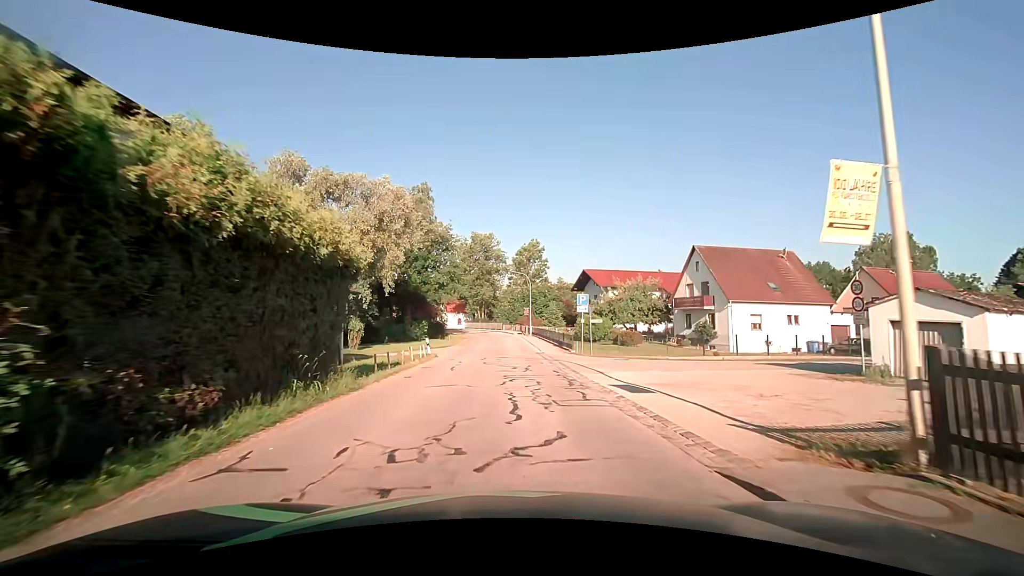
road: tertiary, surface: asphalt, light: Day
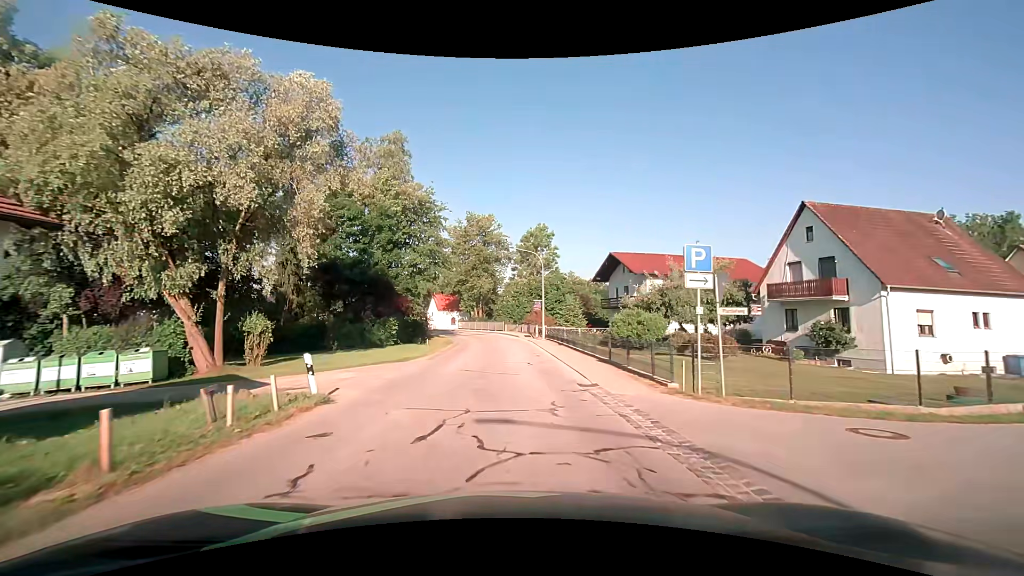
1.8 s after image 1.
(+0.1, +16.5) m; 0°
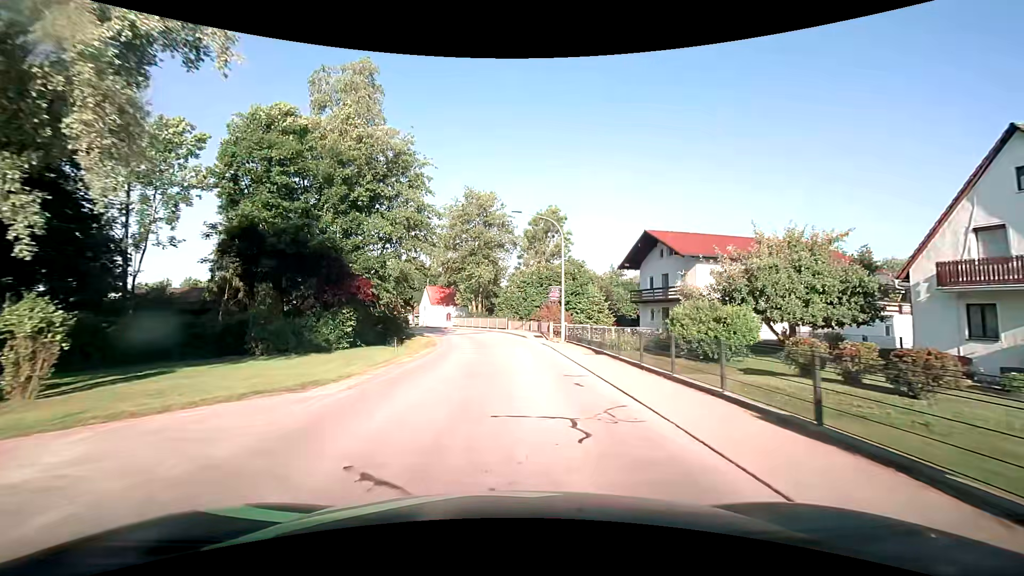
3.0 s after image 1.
(0.0, +11.8) m; 0°
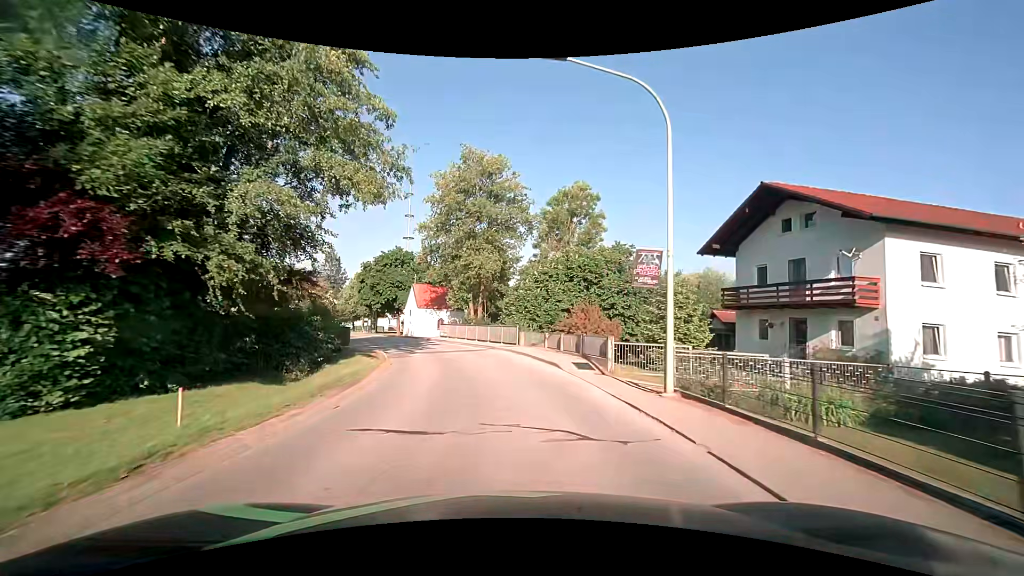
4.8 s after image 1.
(-0.2, +17.4) m; -1°
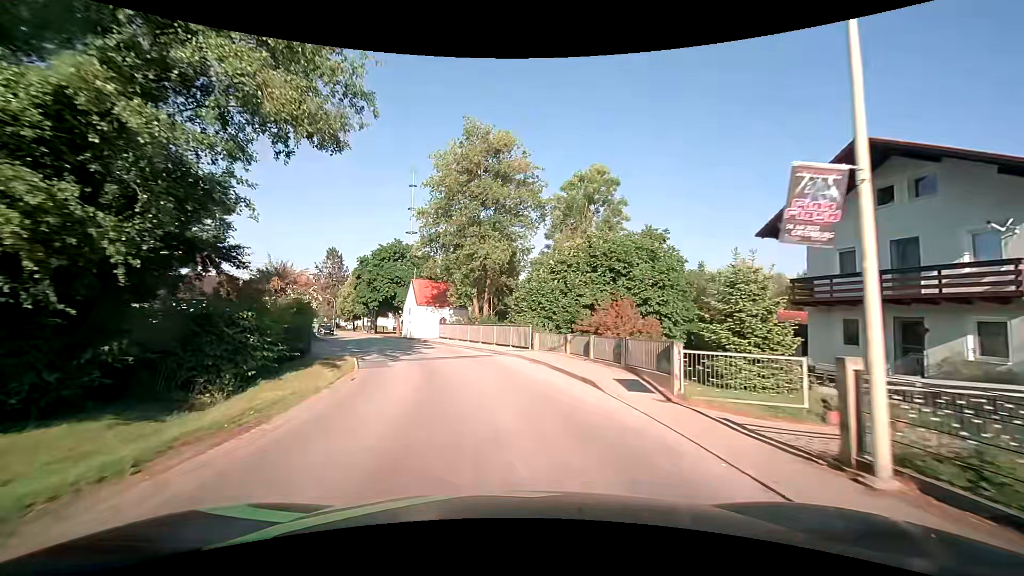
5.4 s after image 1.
(0.0, +5.8) m; 0°
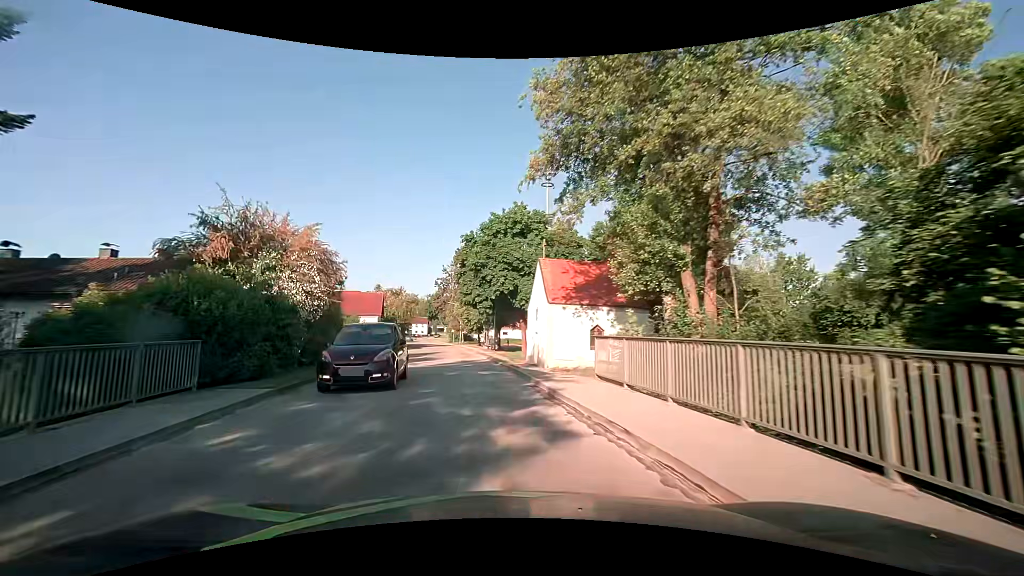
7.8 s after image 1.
(-2.9, +23.8) m; -16°
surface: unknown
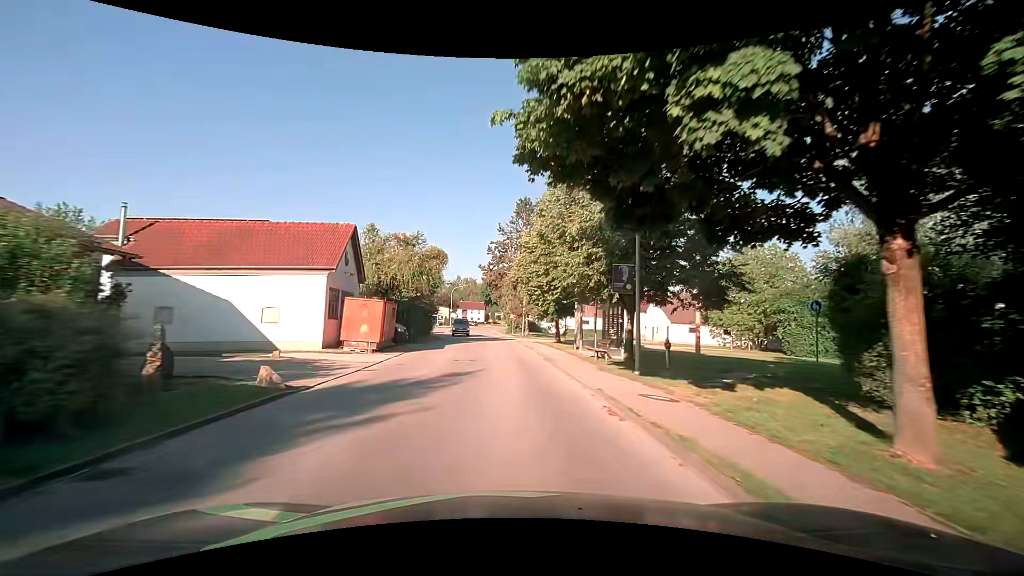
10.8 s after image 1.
(-3.4, +31.9) m; -7°
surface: asphalt
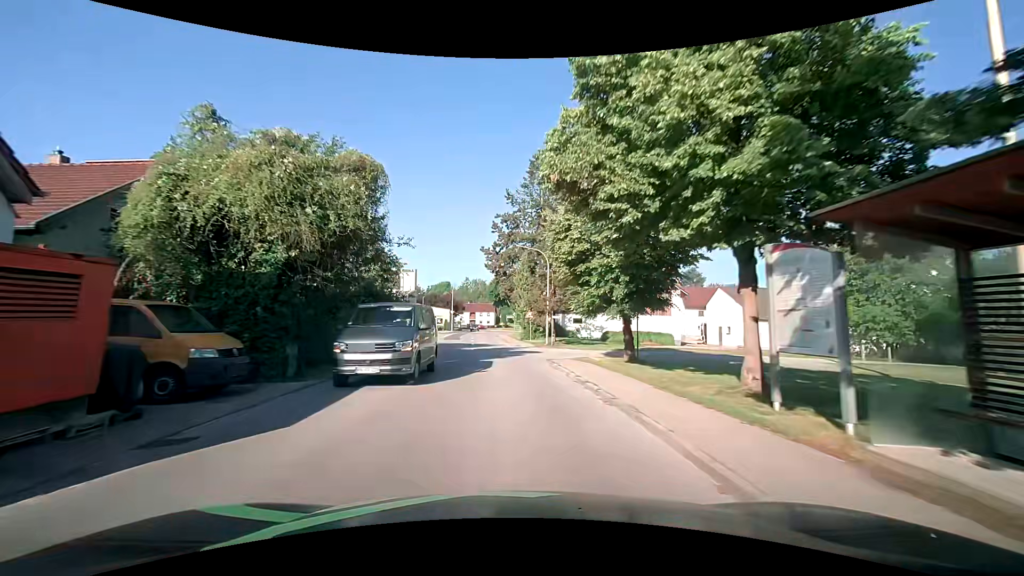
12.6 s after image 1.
(-0.4, +19.8) m; -2°
(0, +10) (0, +20) (-1, +30) (-1, +40) (-2, +50) (-3, +60) (-3, +70) (-3, +80) (-1, +89) (+6, +96) m
